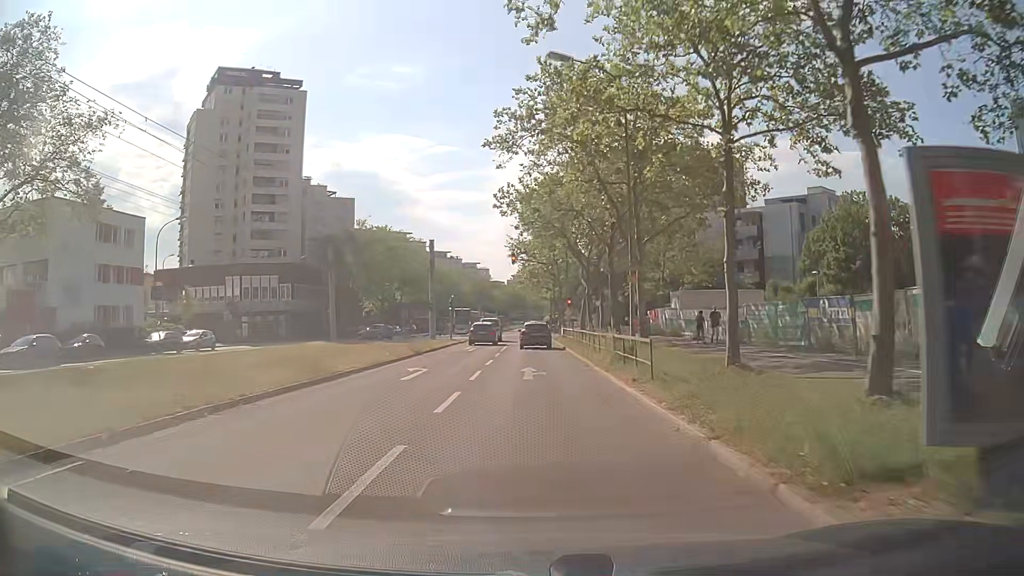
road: tertiary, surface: asphalt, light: Day
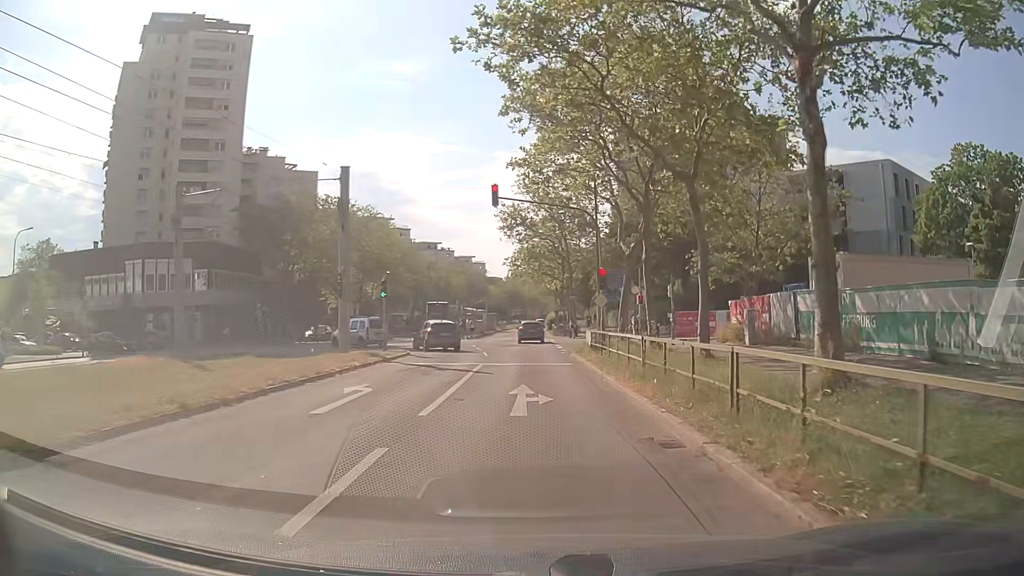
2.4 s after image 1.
(+0.1, +23.4) m; 0°
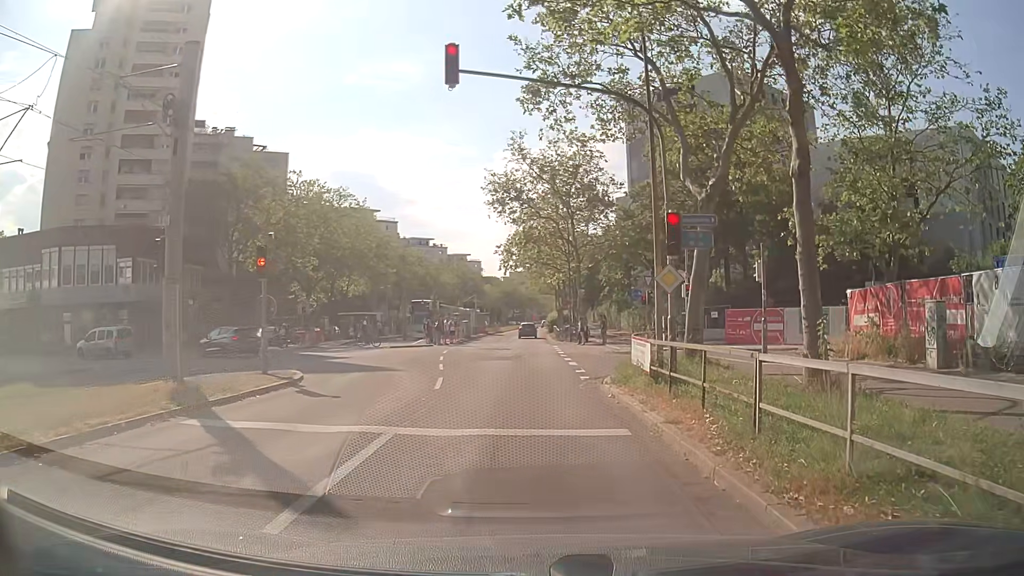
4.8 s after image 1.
(+0.1, +12.9) m; +1°
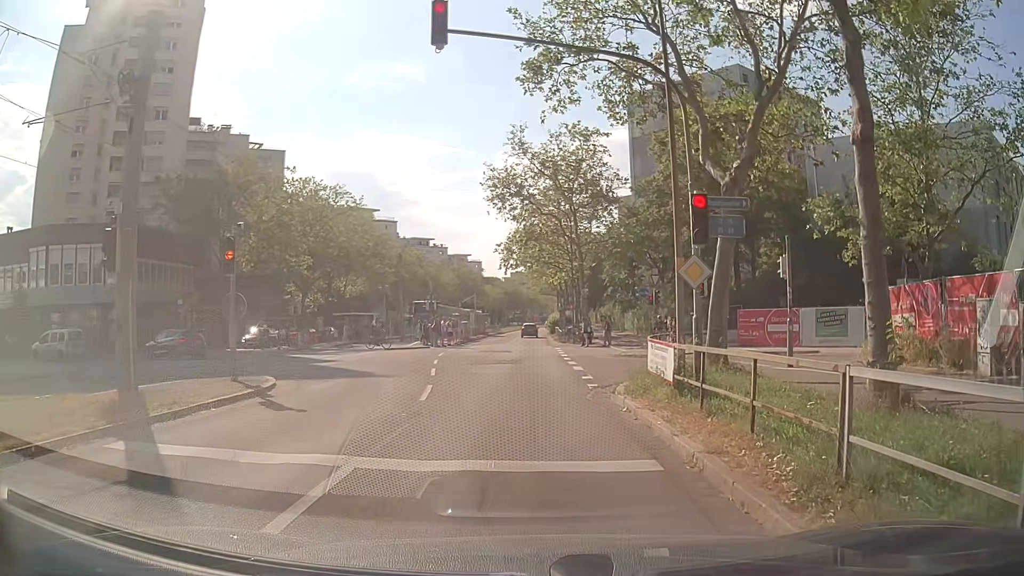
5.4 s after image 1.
(0.0, +1.8) m; -1°
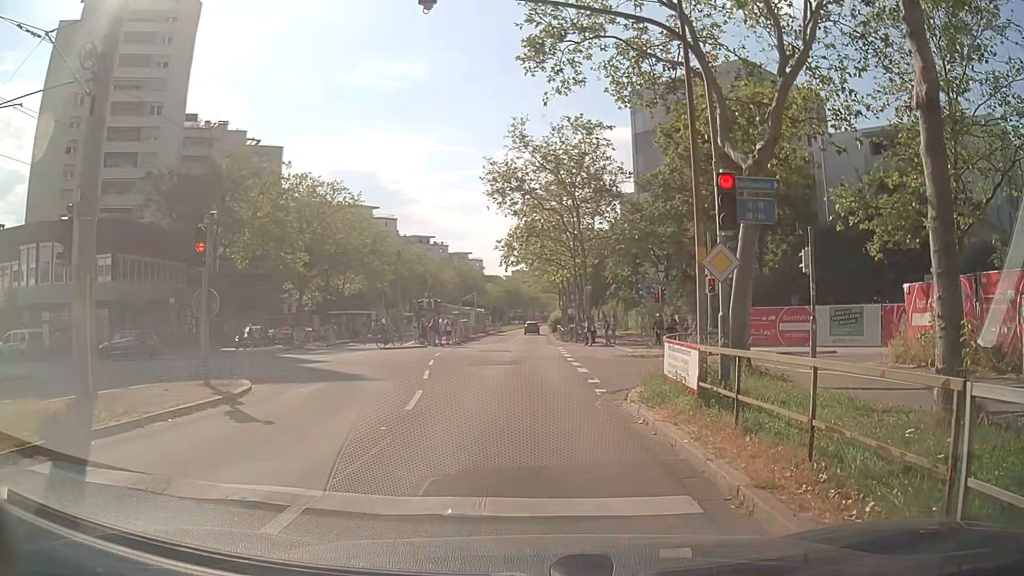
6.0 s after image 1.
(0.0, +1.3) m; +1°
